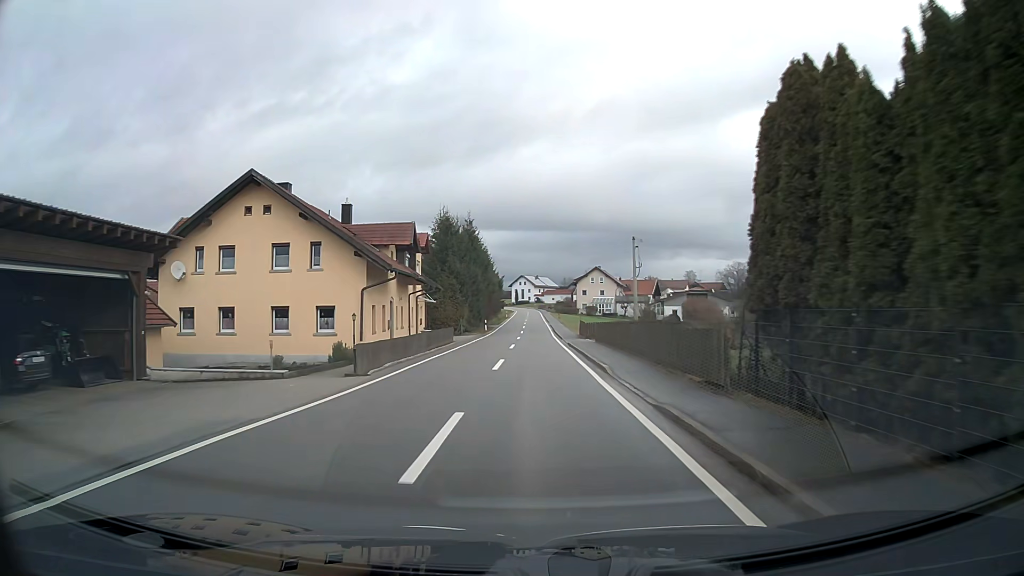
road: tertiary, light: Day
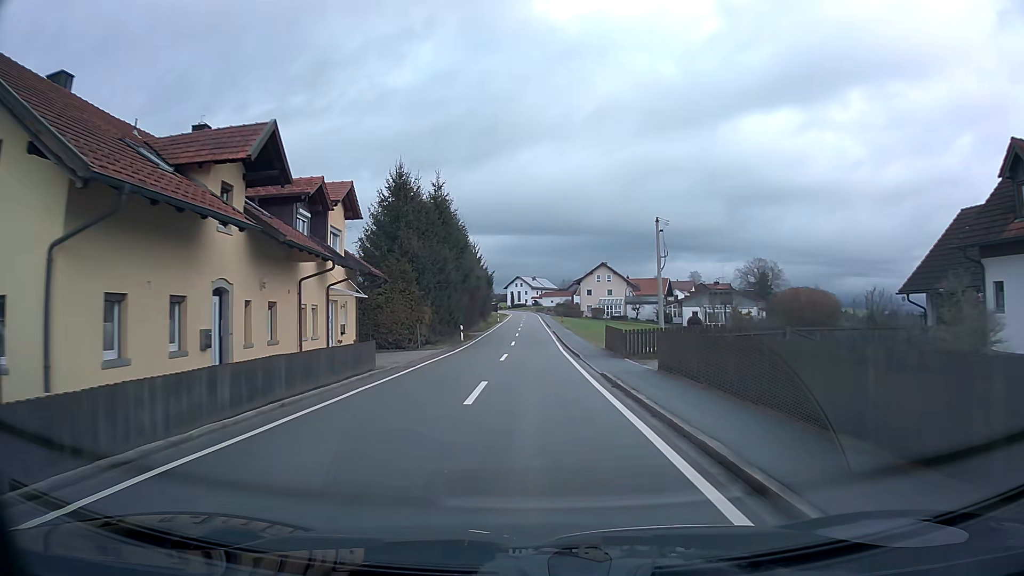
(+0.1, +18.5) m; 0°
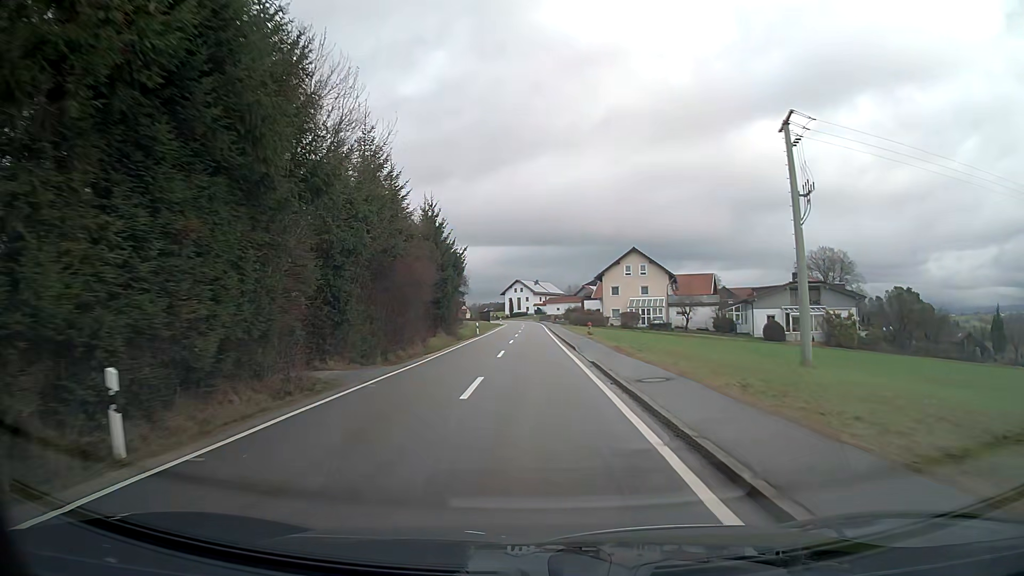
(-0.1, +36.1) m; -1°
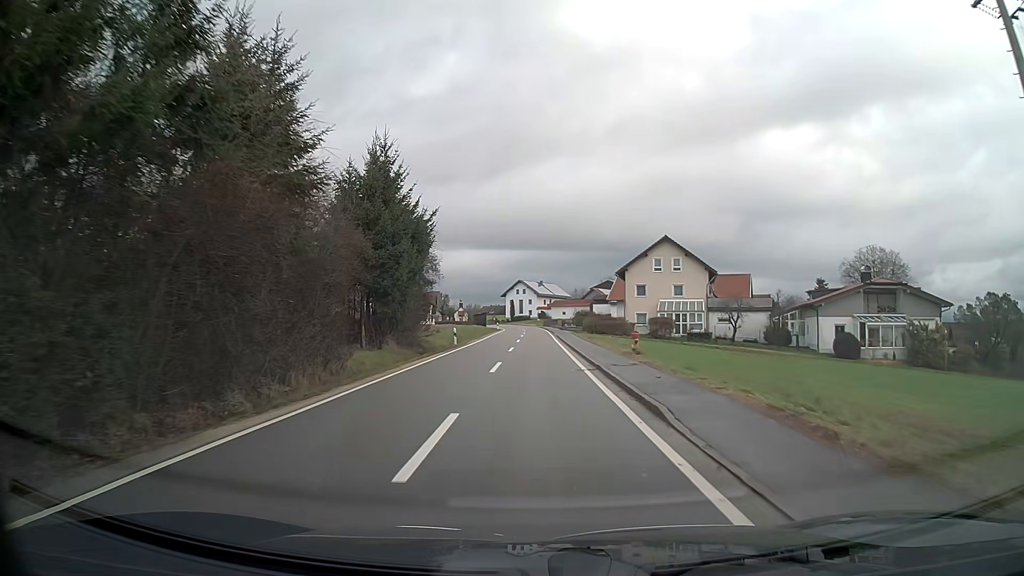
(0.0, +17.7) m; 0°
